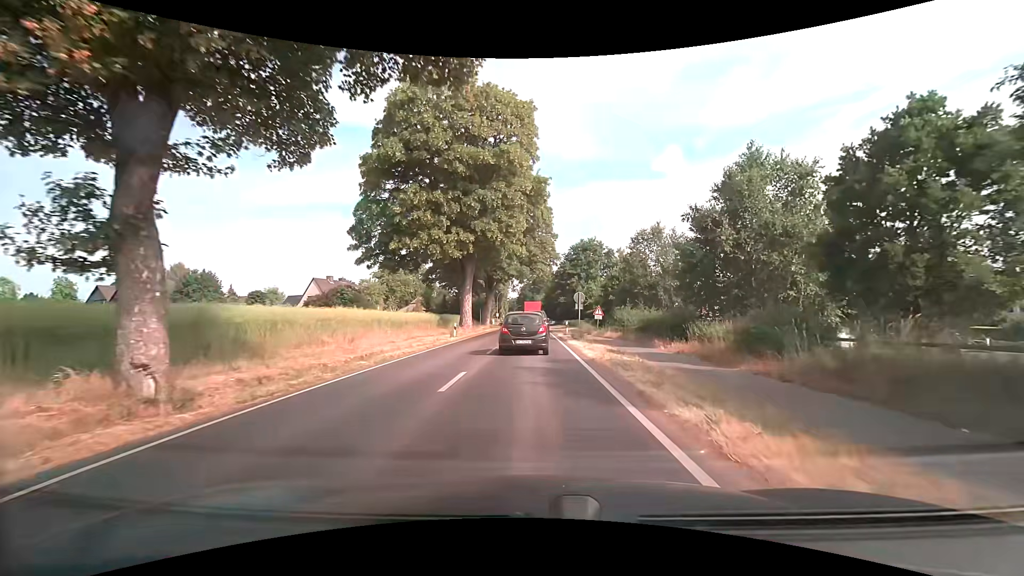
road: secondary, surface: asphalt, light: Day
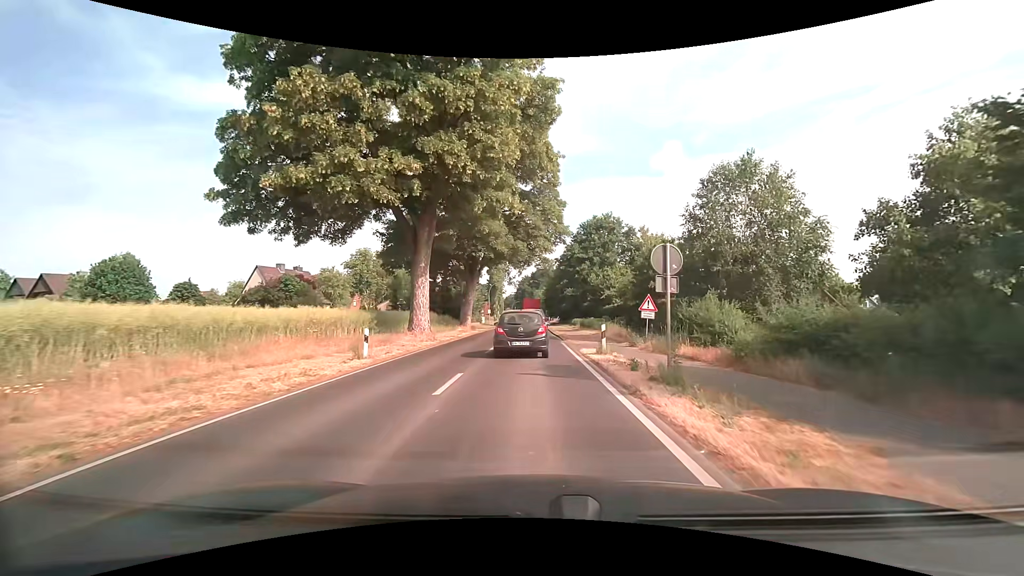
(+0.1, +18.5) m; 0°
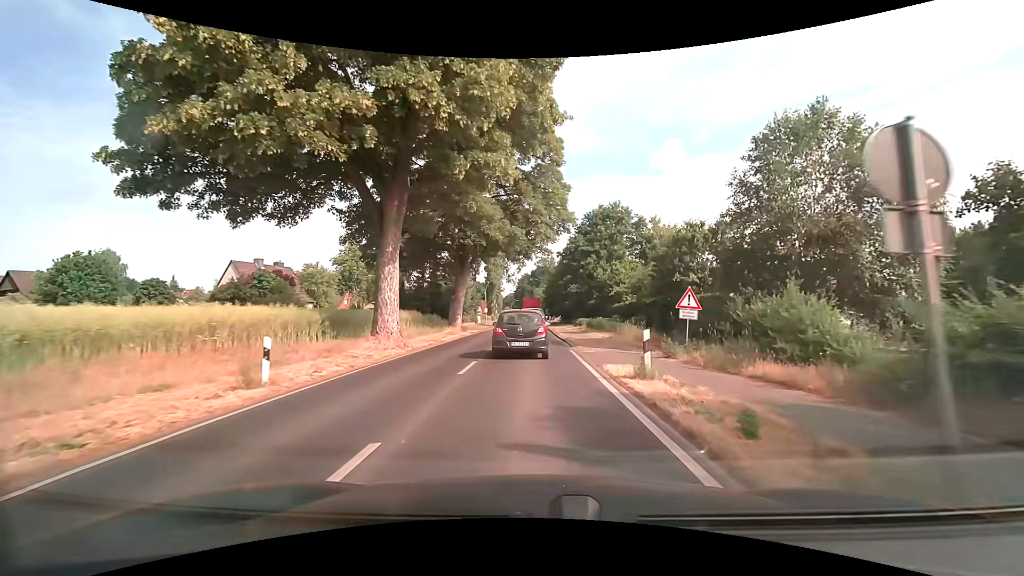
(0.0, +6.2) m; -1°
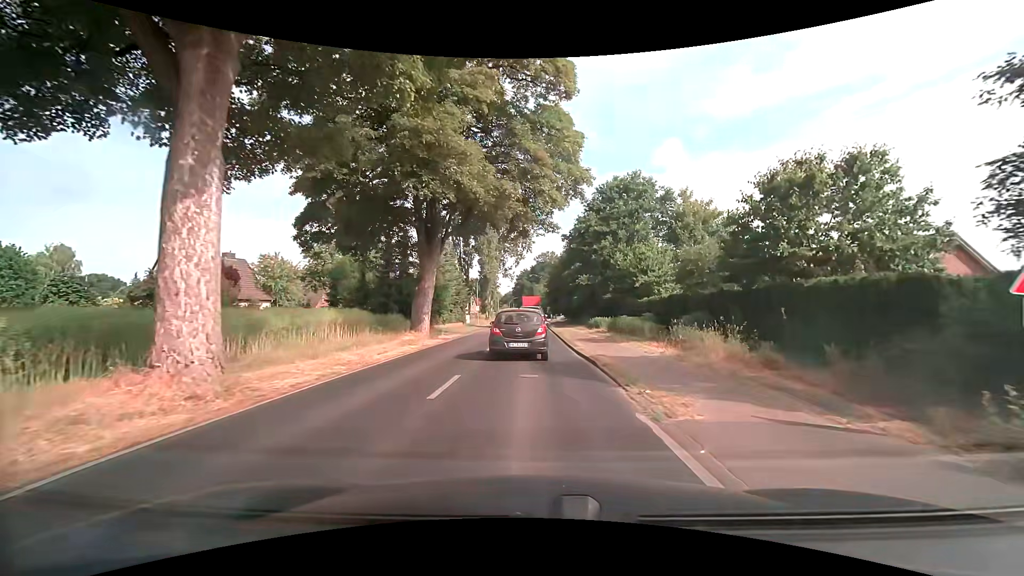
(+0.1, +12.3) m; 0°
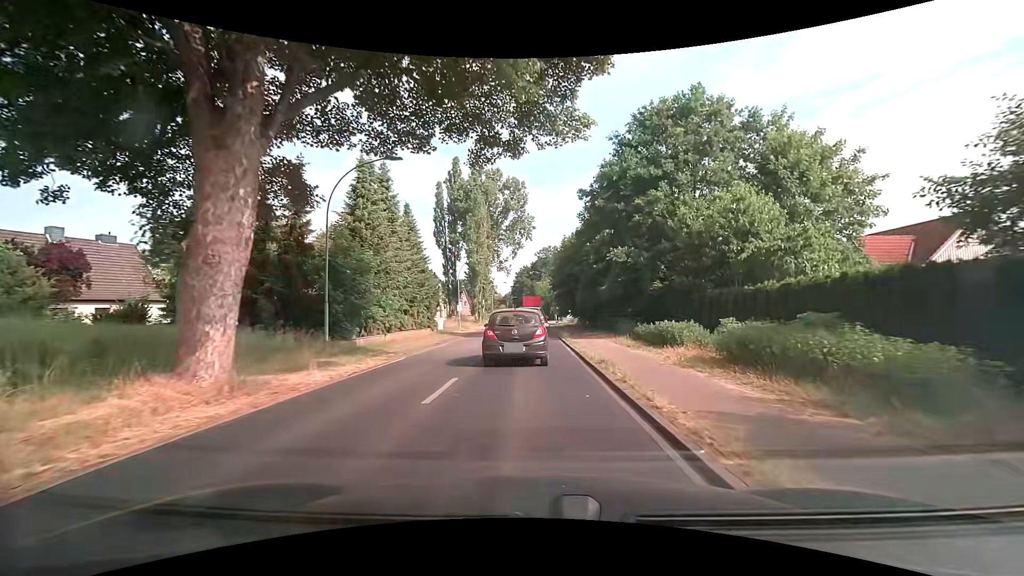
(+0.1, +18.3) m; 0°
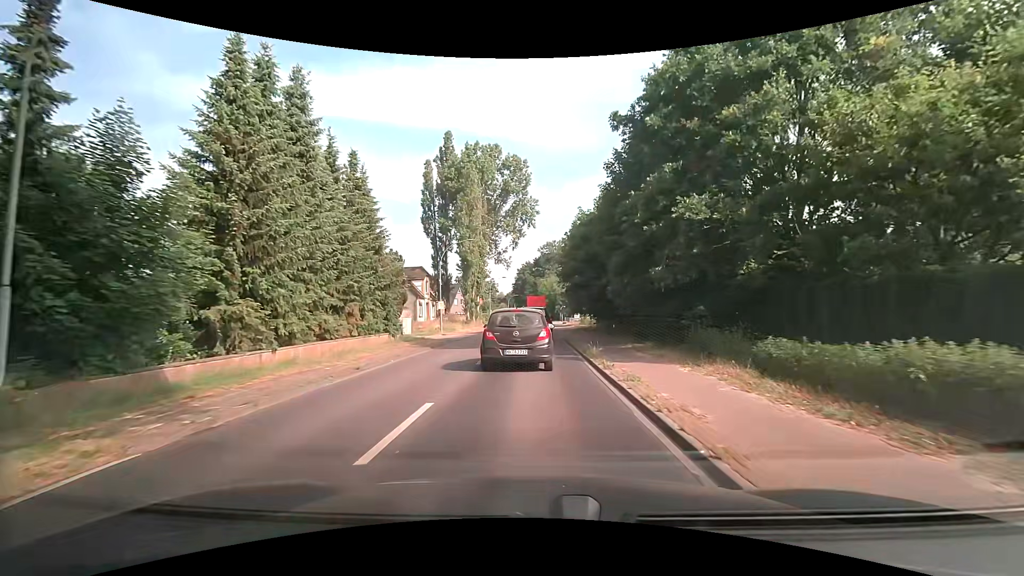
(-0.1, +11.9) m; -1°
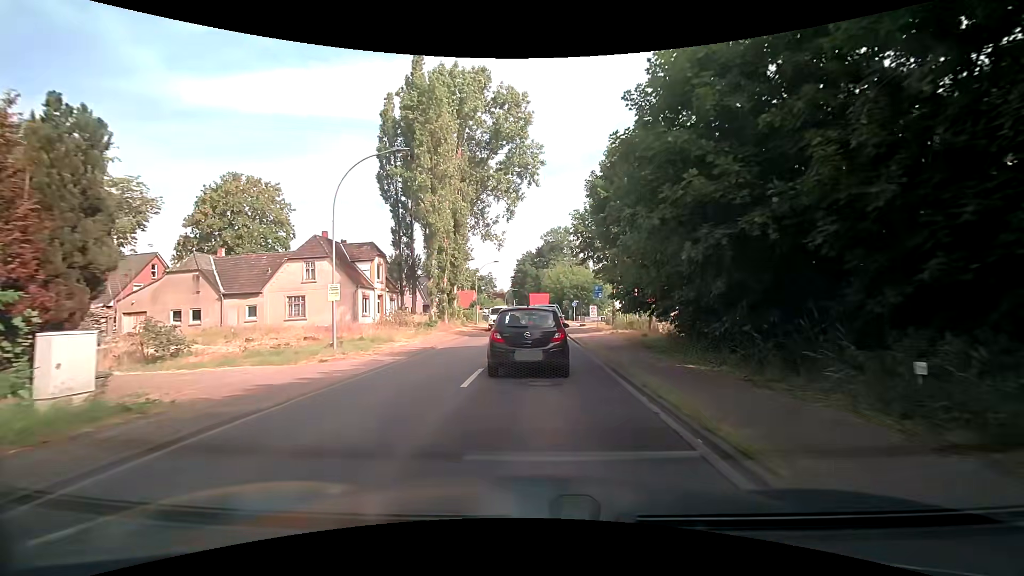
(0.0, +22.2) m; -1°
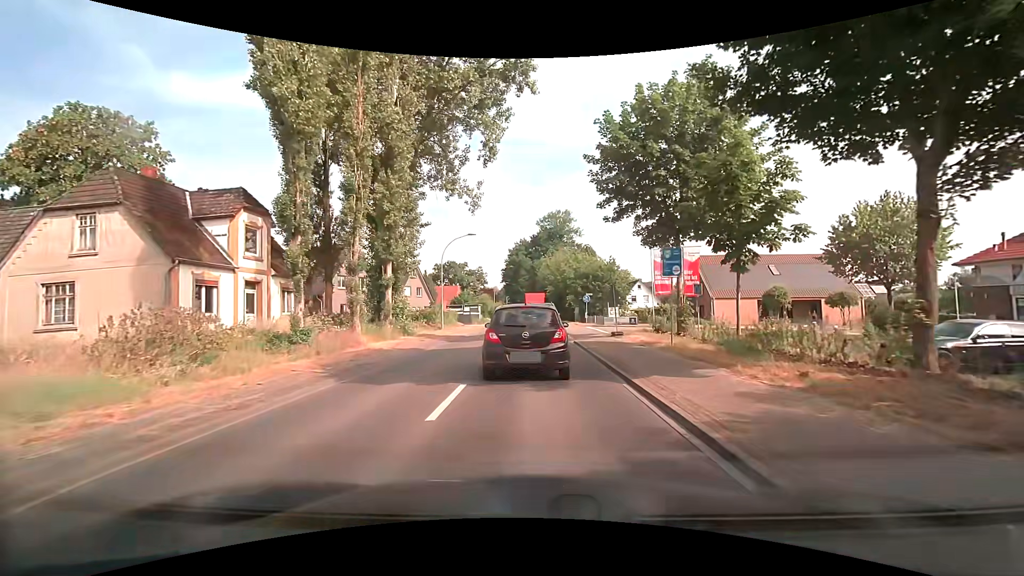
(+0.4, +20.7) m; +2°
(0, +10) (0, +20) (0, +30) (0, +40) (0, +50) (0, +60) (-1, +70) (-1, +80) (-1, +90) (-1, +100) m
